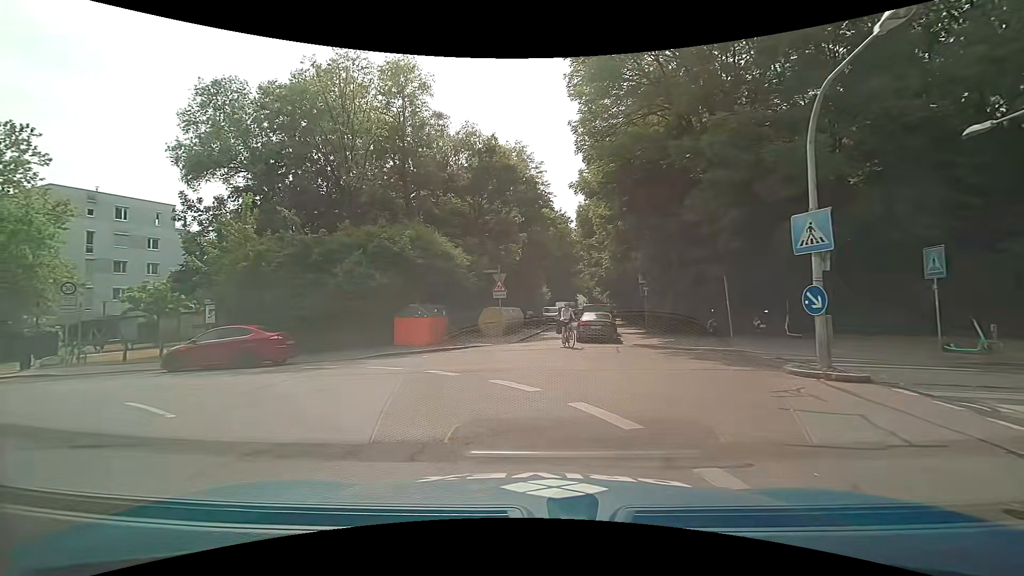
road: tertiary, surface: asphalt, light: Day
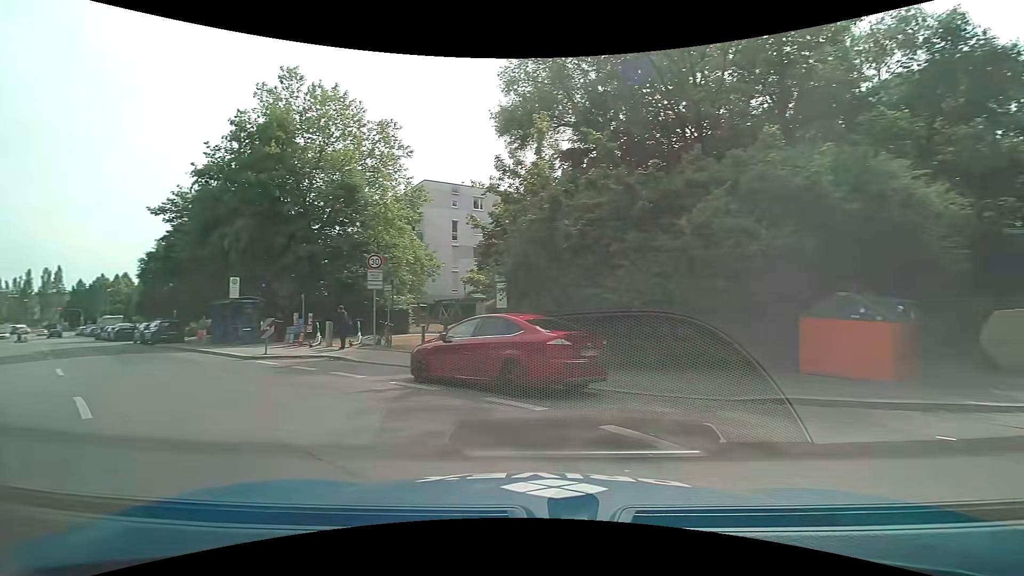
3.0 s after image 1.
(-2.6, +10.1) m; -38°
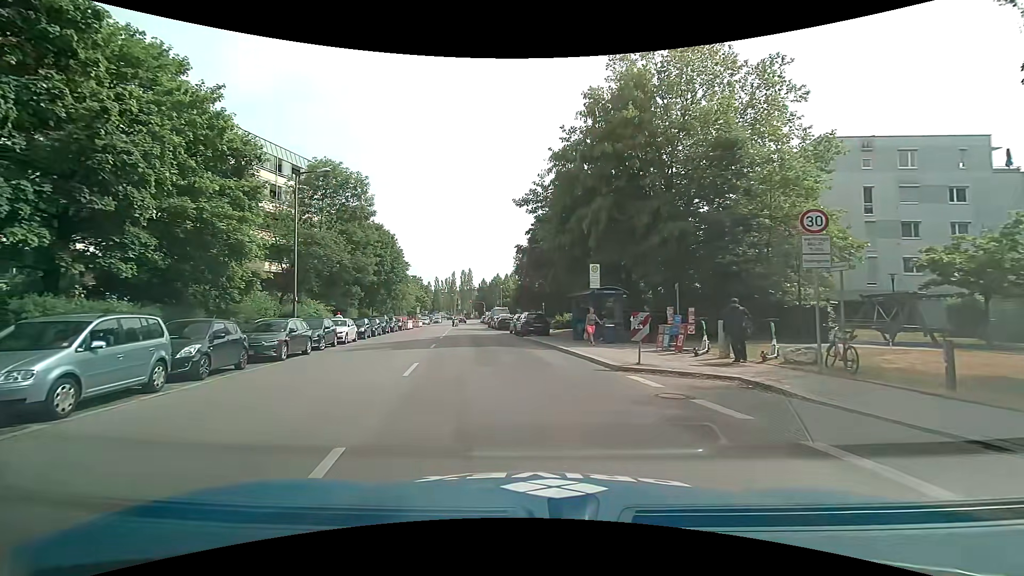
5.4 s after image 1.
(-2.7, +7.0) m; -38°
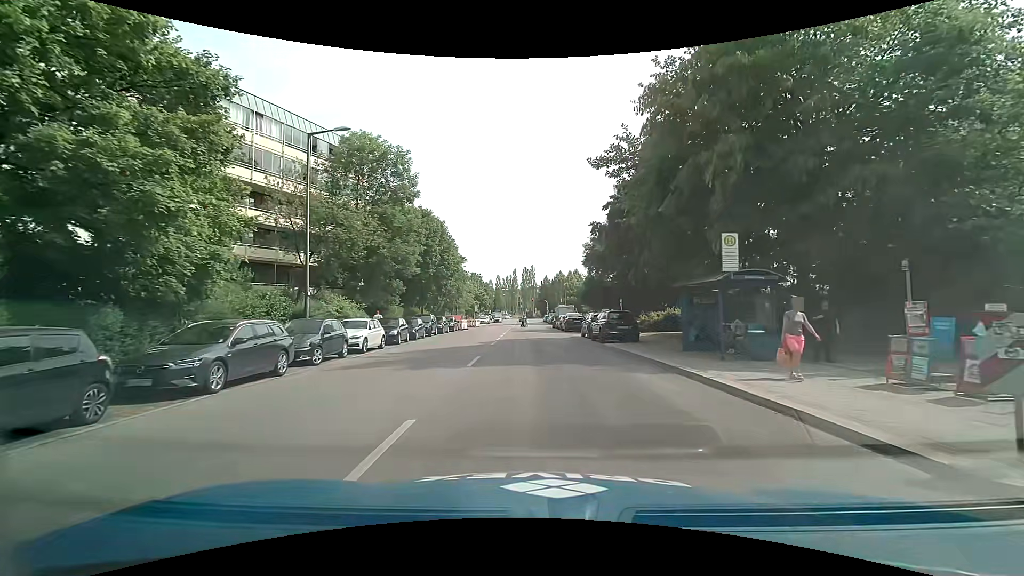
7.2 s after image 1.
(-0.8, +8.2) m; -8°
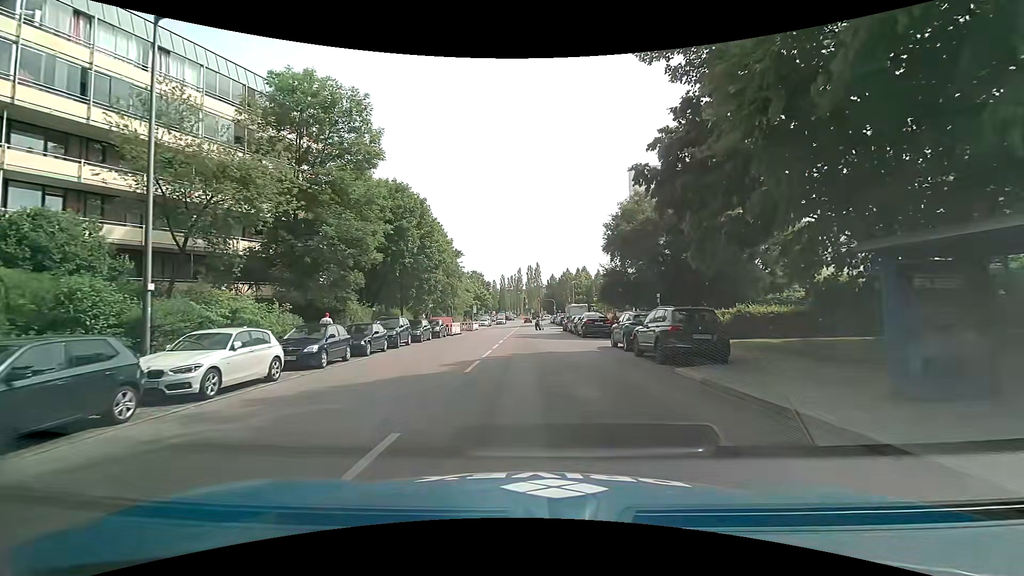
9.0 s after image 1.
(-0.1, +10.5) m; -2°
